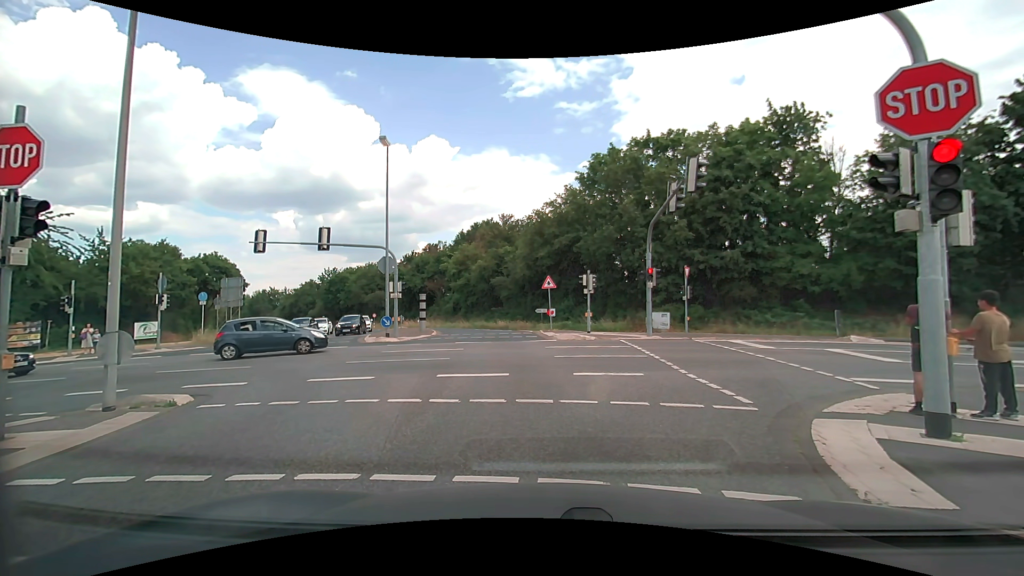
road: secondary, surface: asphalt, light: Day
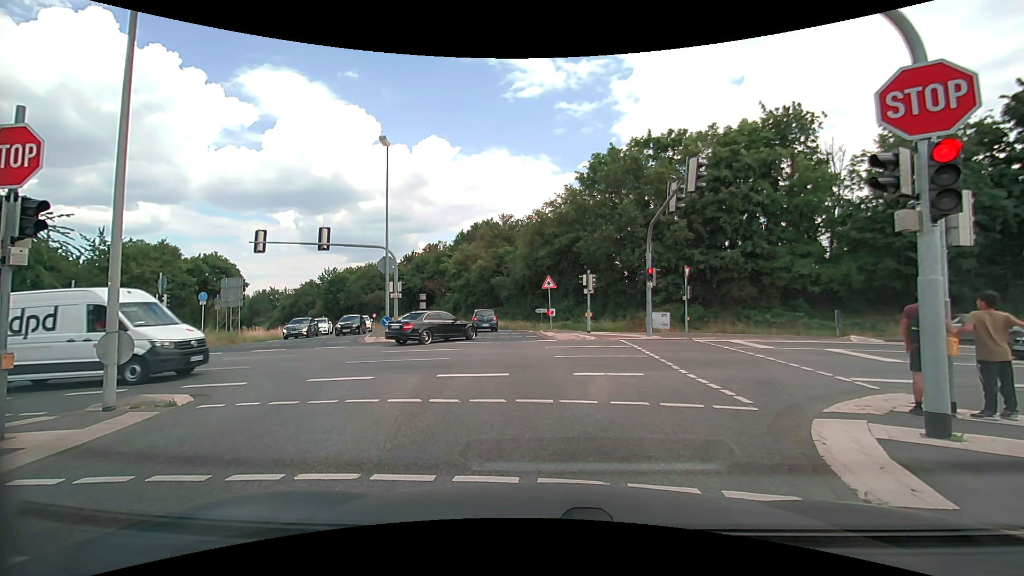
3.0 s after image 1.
(0.0, 0.0) m; 0°
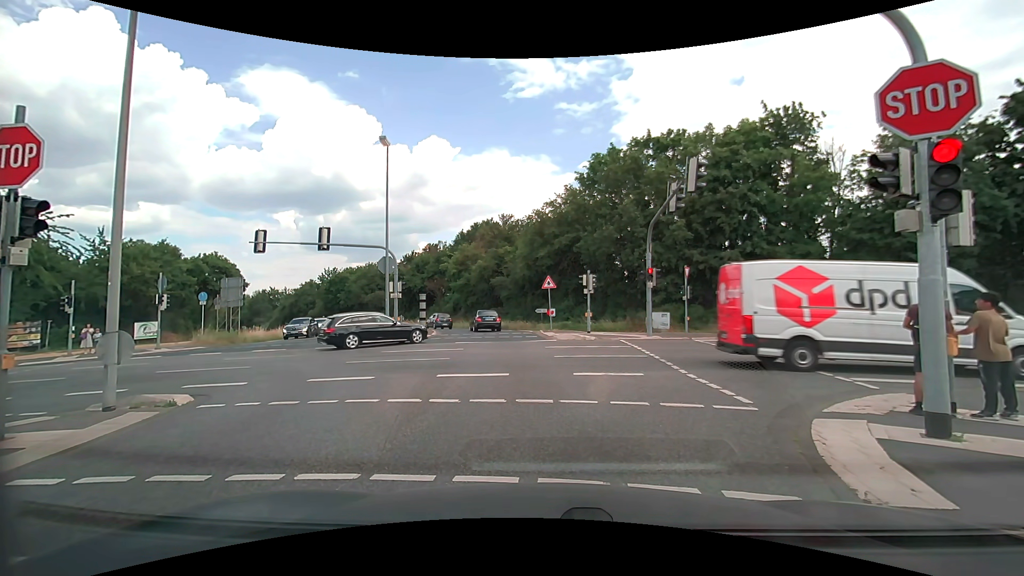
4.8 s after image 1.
(0.0, 0.0) m; 0°
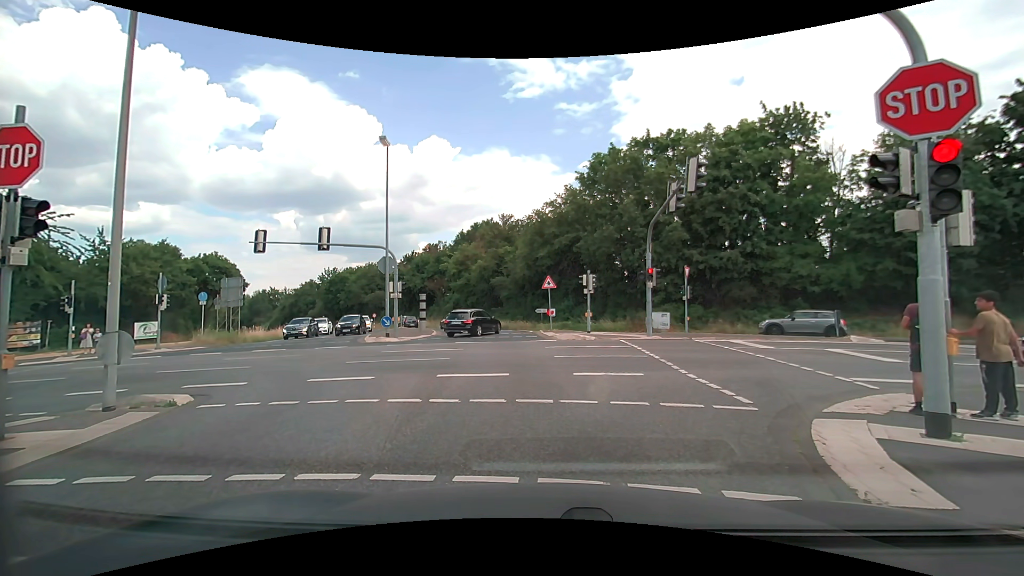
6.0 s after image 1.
(0.0, 0.0) m; 0°
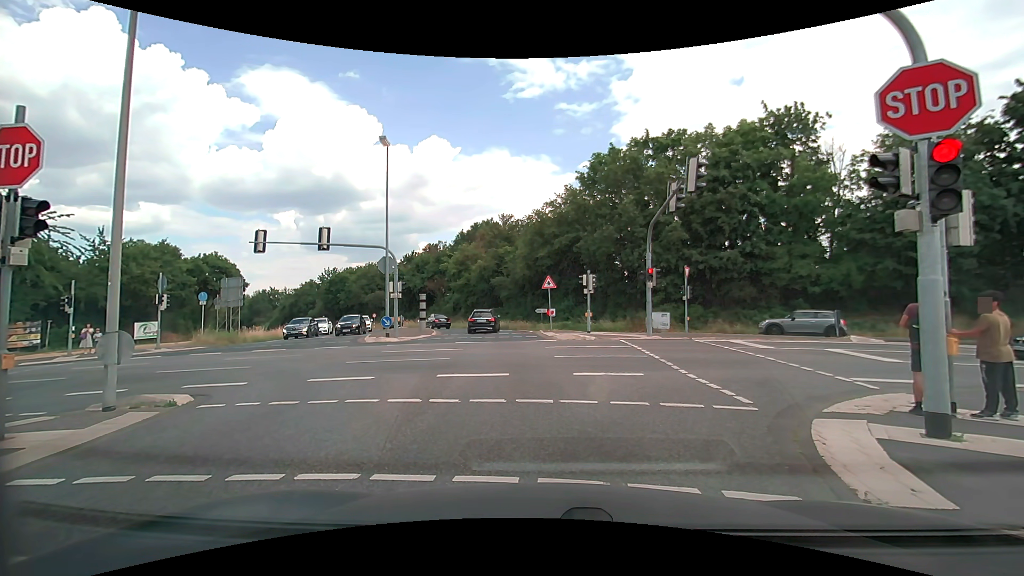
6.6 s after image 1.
(0.0, 0.0) m; 0°
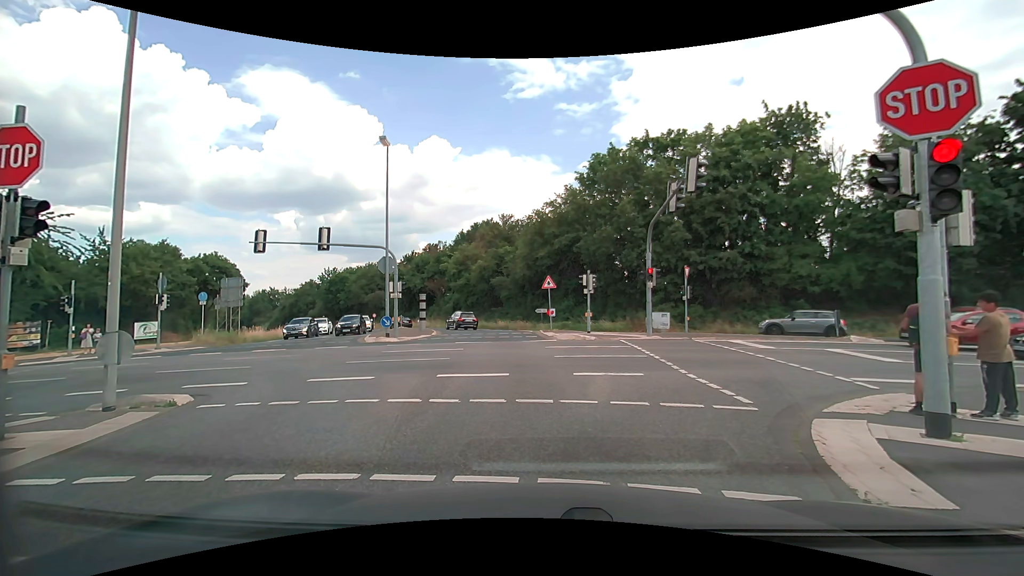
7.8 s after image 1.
(0.0, 0.0) m; 0°
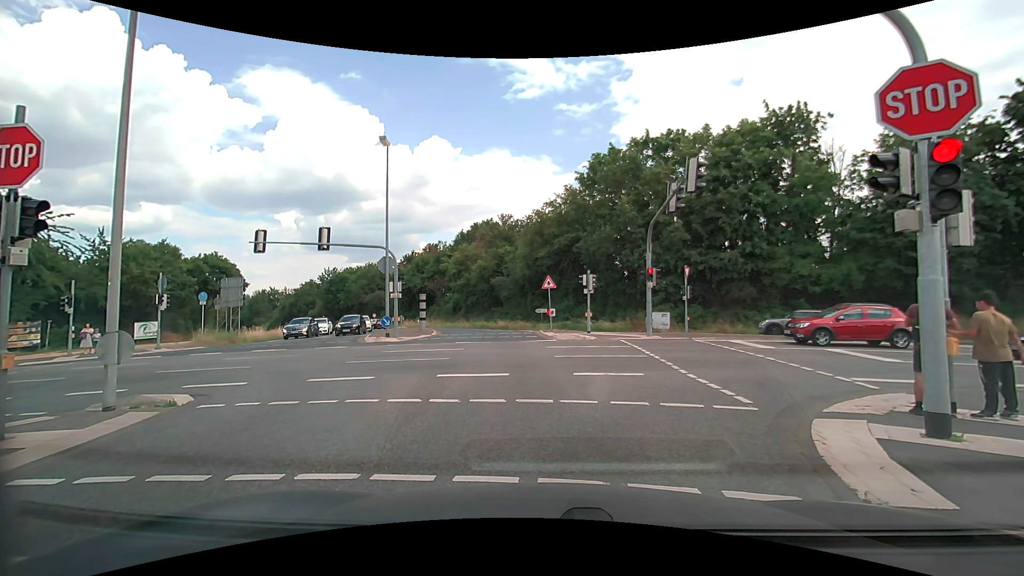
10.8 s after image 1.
(0.0, 0.0) m; 0°
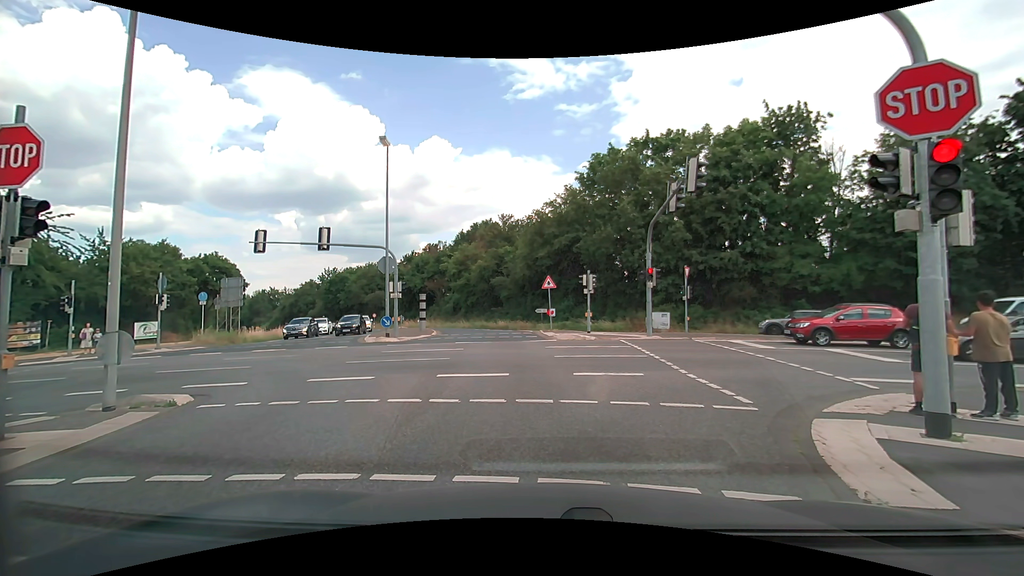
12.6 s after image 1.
(0.0, 0.0) m; 0°
(-1, +10) (-2, +20) (-4, +30) (-7, +39) (-10, +49) (-15, +57) (-21, +66) (-26, +74) (-32, +82) (-39, +90) m
